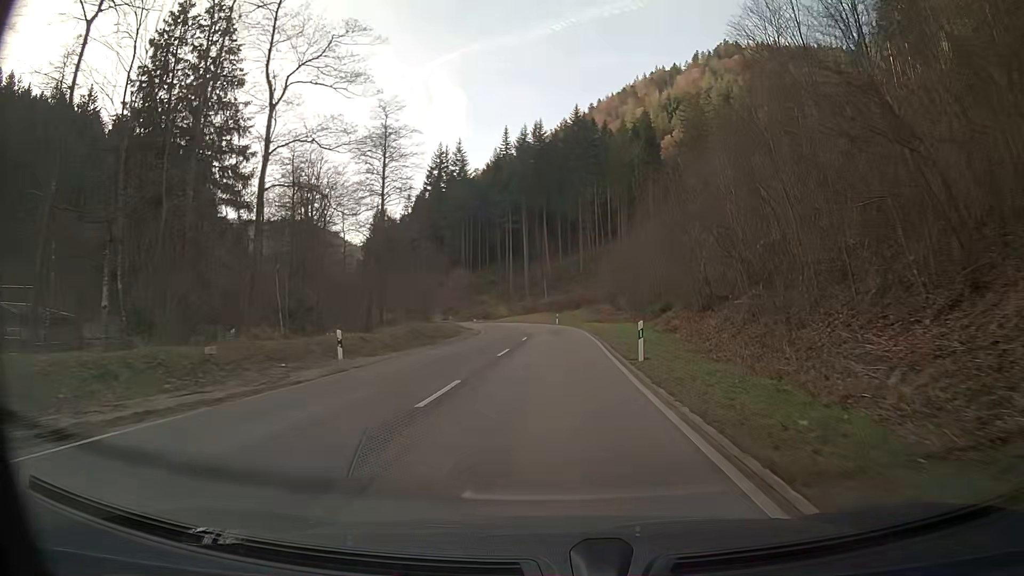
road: secondary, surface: asphalt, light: Day
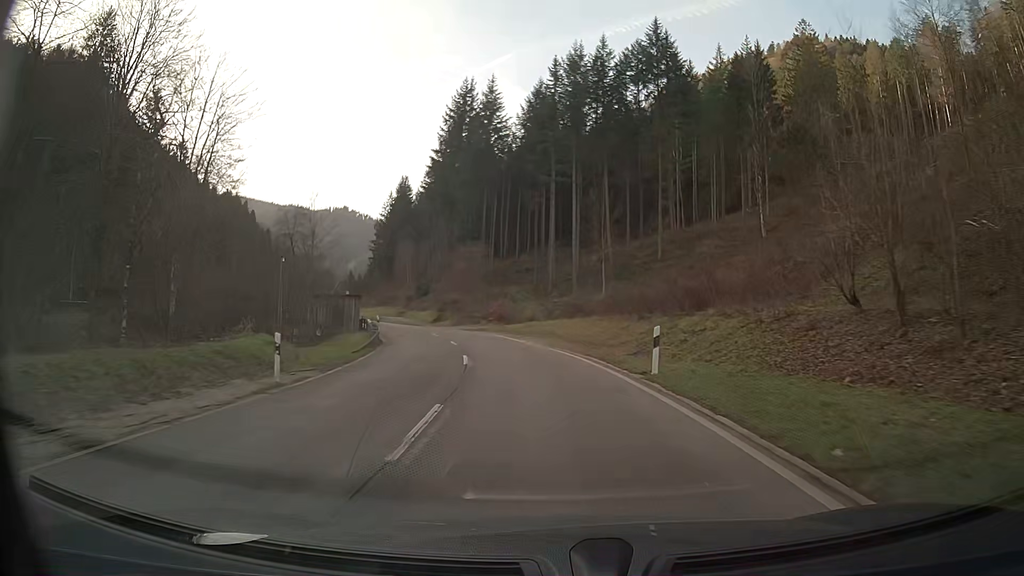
(-1.4, +52.0) m; -6°
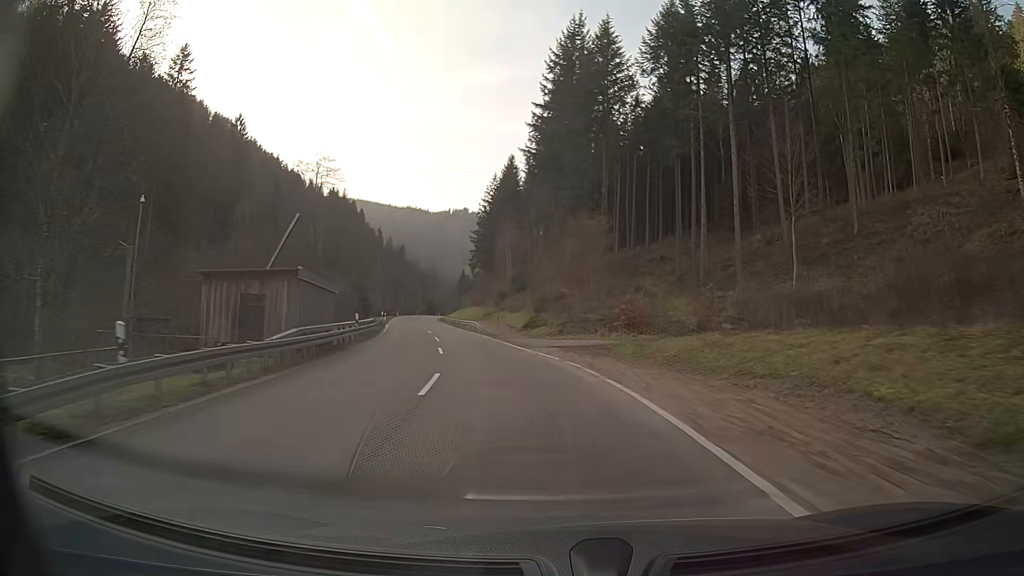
(-2.8, +30.8) m; -11°
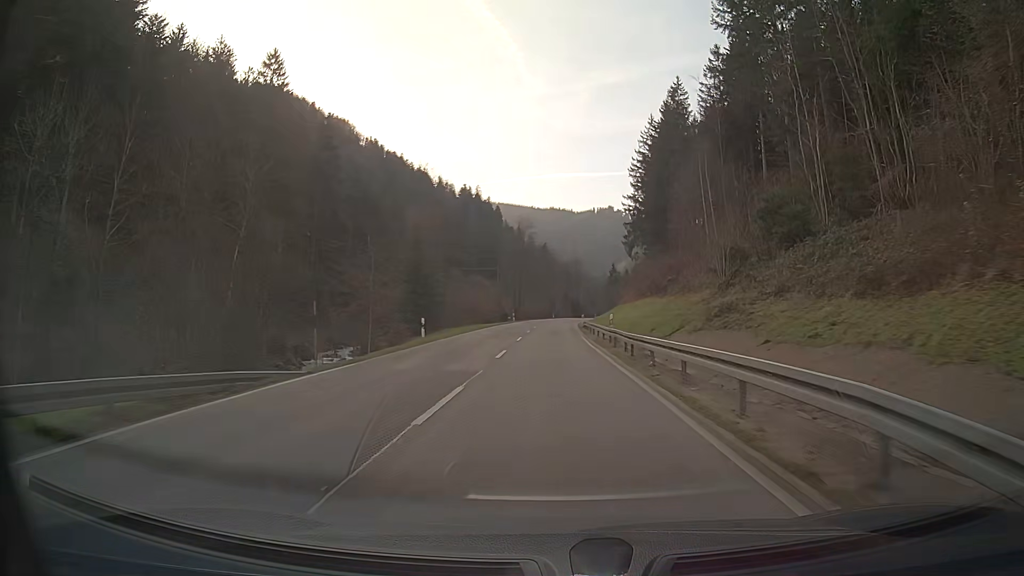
(-6.7, +51.4) m; -11°
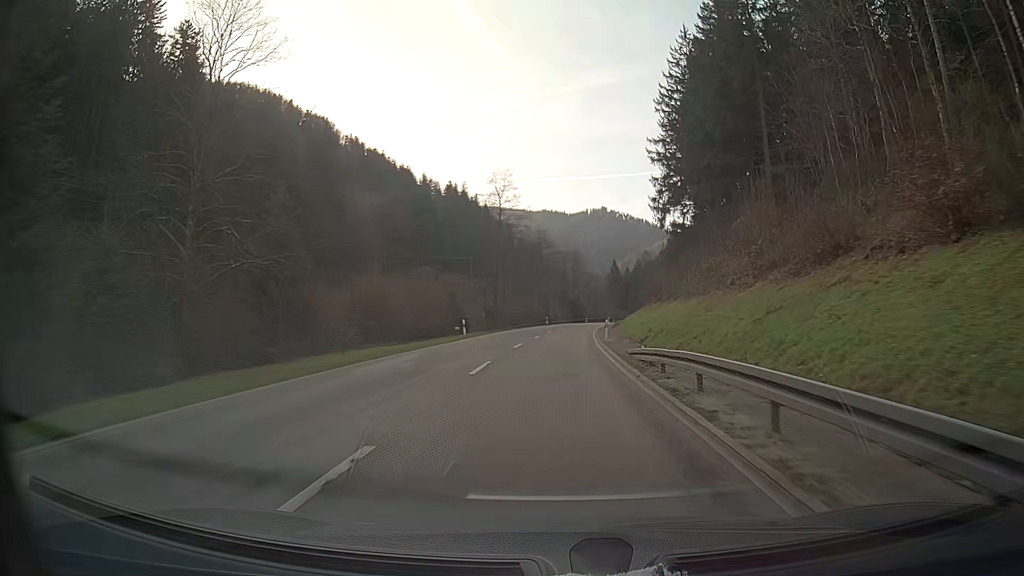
(0.0, +42.0) m; +1°
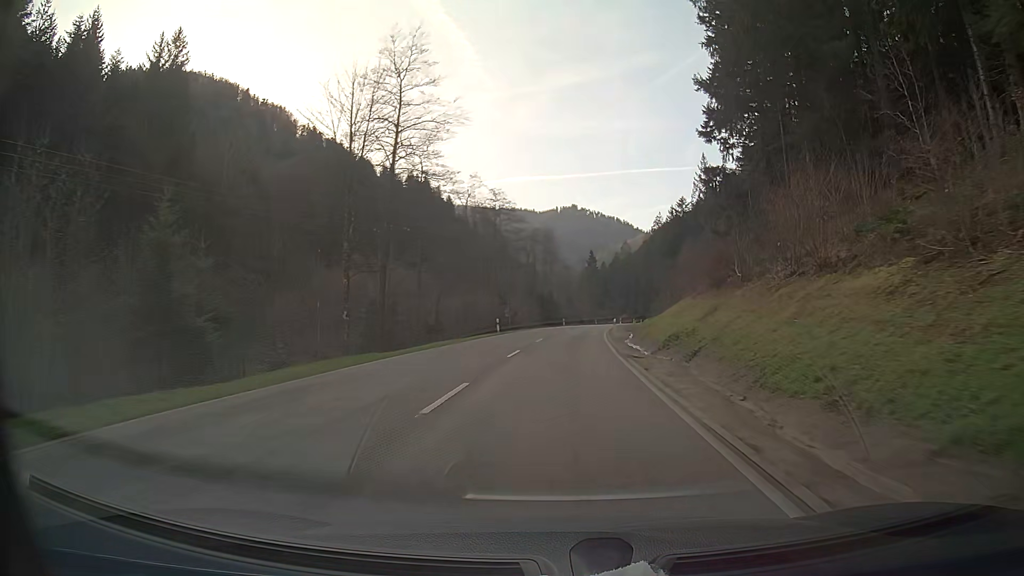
(+0.8, +41.8) m; +3°
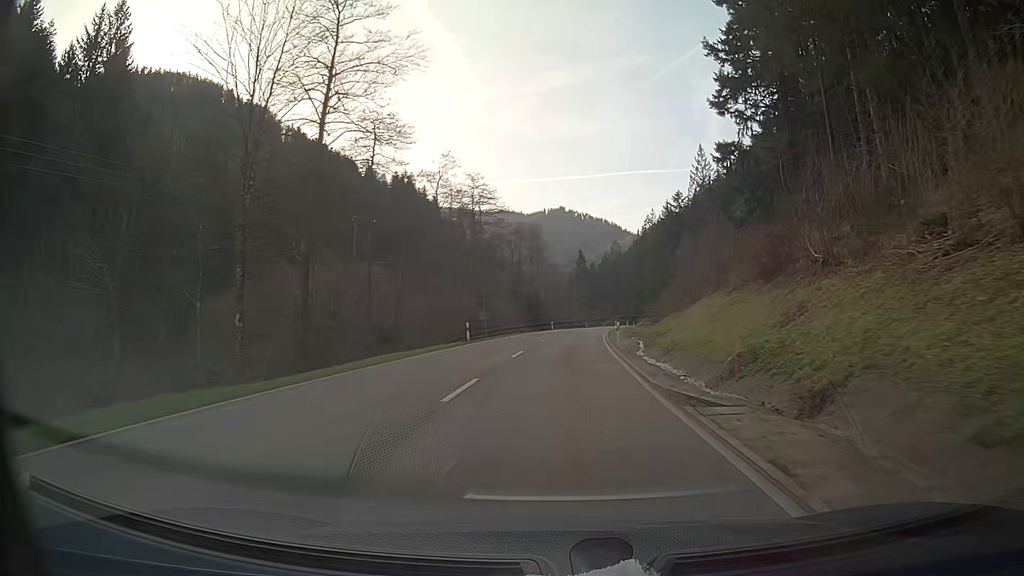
(+0.1, +10.5) m; +1°
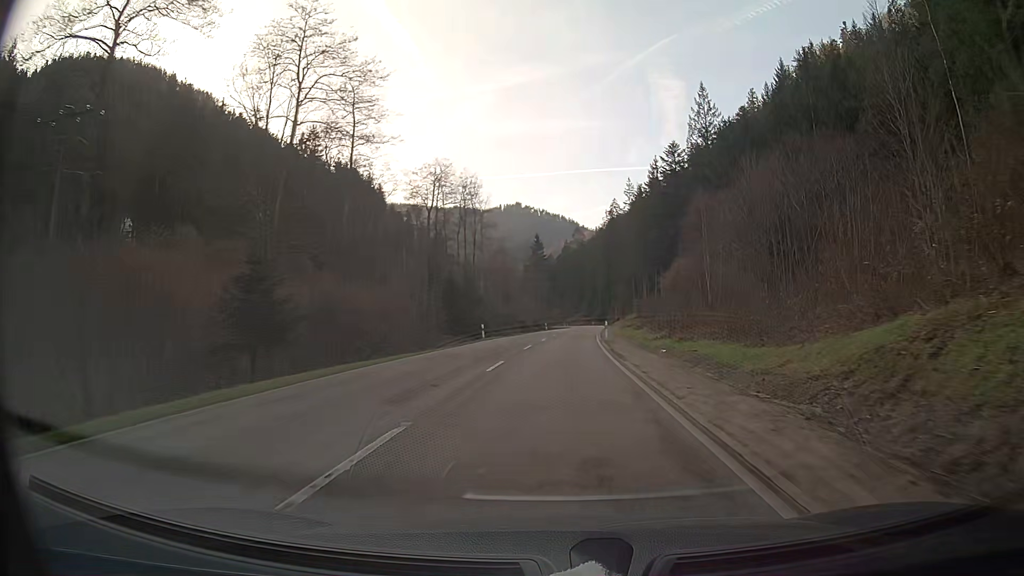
(+1.7, +41.9) m; +4°
(0, +10) (0, +20) (0, +30) (+1, +40) (+1, +50) (+2, +60) (+2, +70) (+3, +80) (+4, +90) (+5, +100) m
